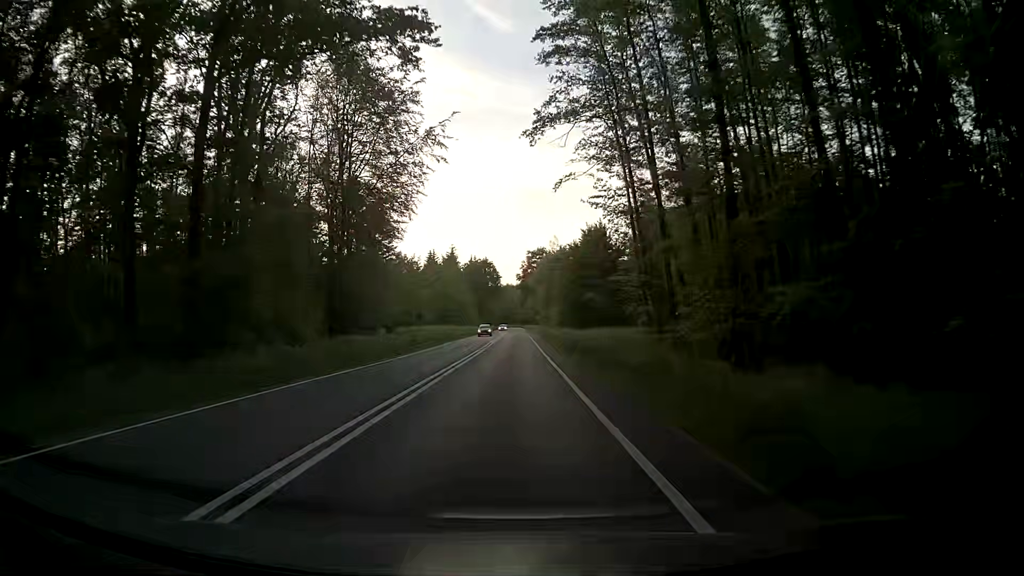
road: primary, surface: asphalt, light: Day
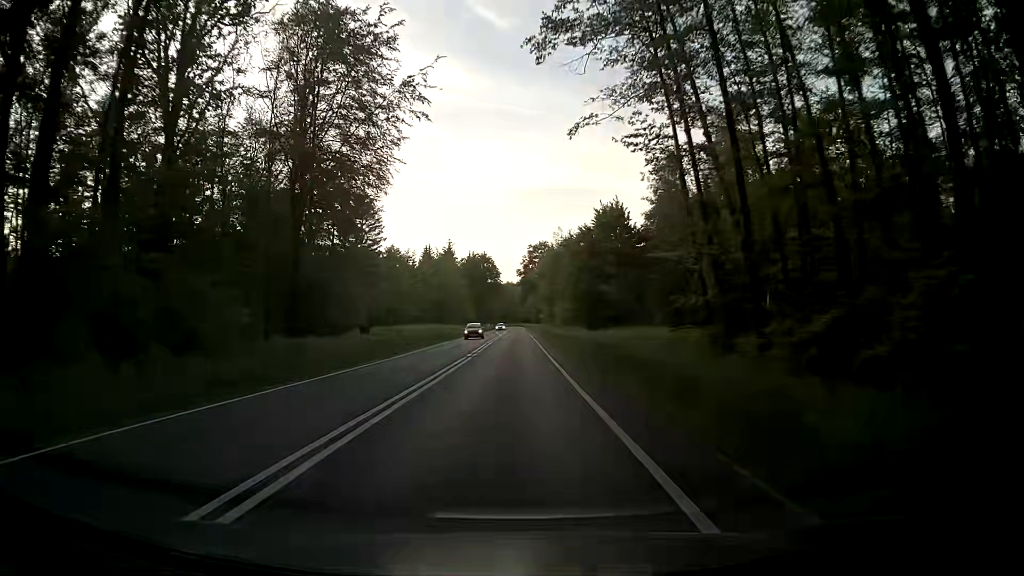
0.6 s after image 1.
(0.0, +11.2) m; 0°
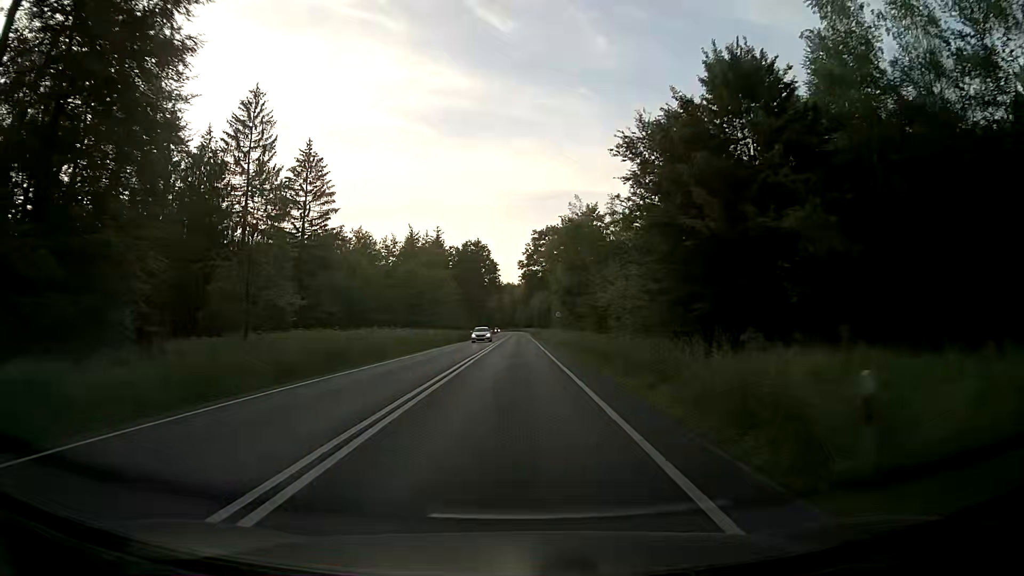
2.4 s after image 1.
(+0.1, +33.7) m; 0°
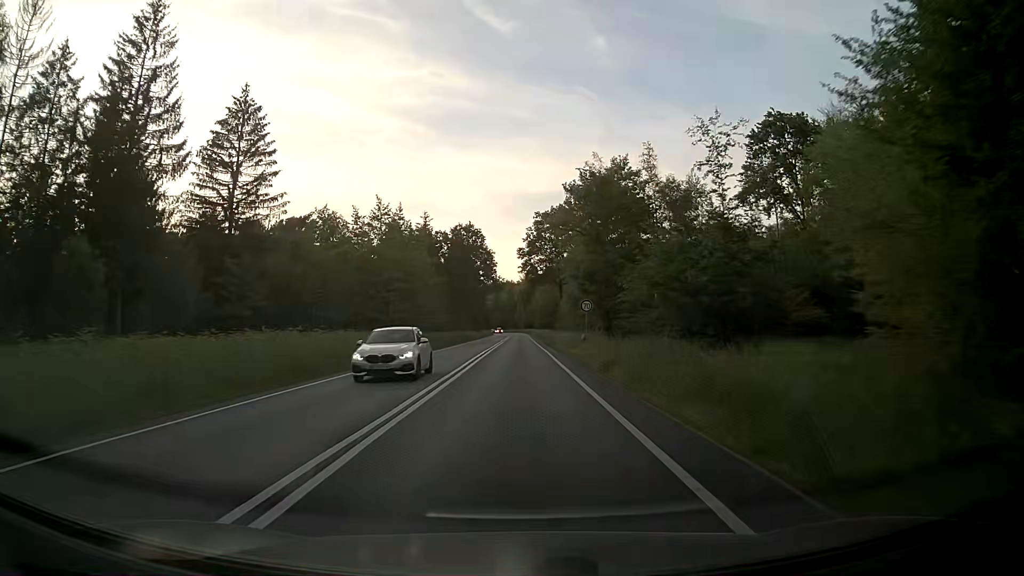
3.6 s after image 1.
(-0.1, +22.5) m; -1°
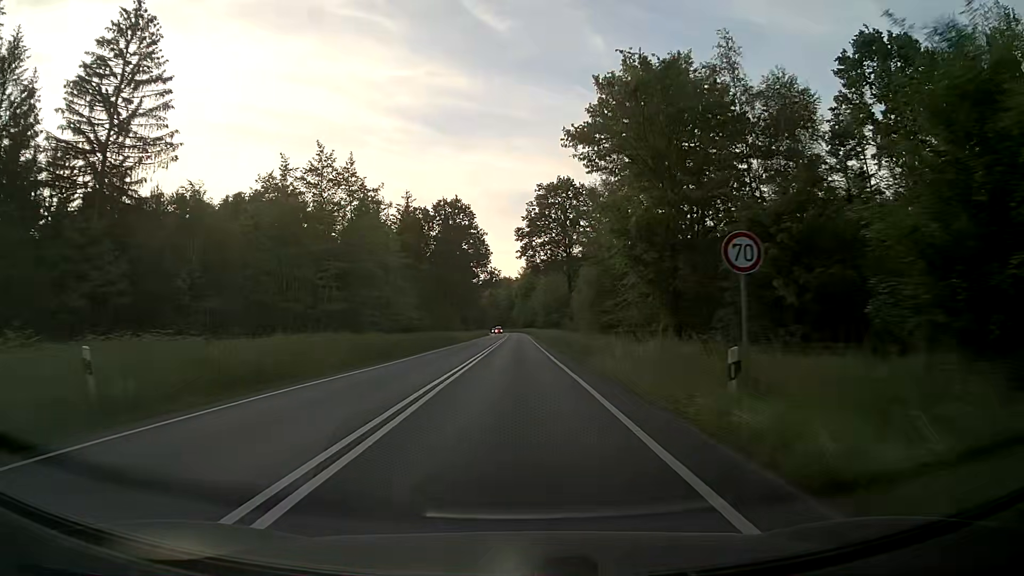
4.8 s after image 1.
(+0.3, +22.5) m; +1°
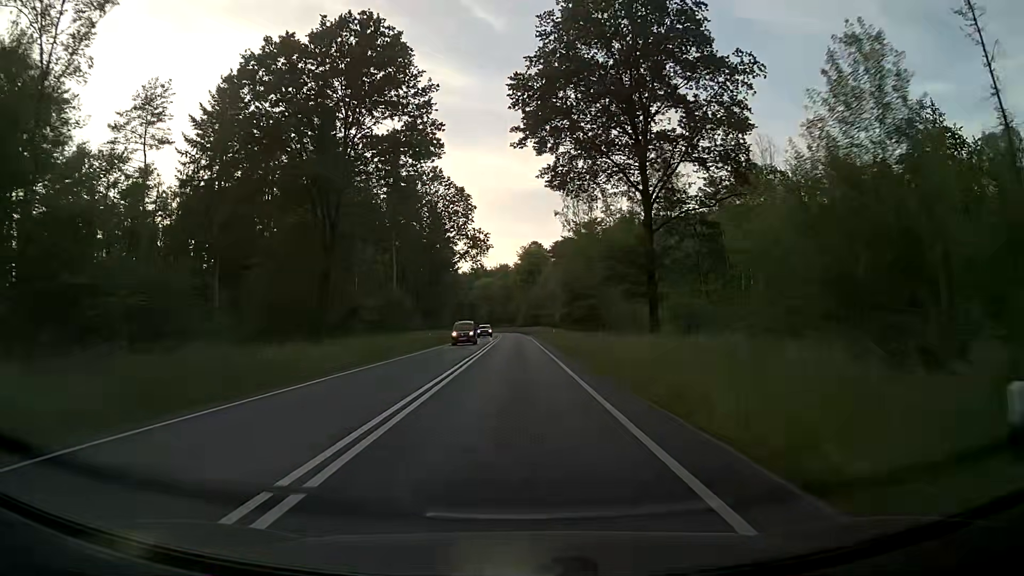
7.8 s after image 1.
(-0.1, +56.3) m; 0°
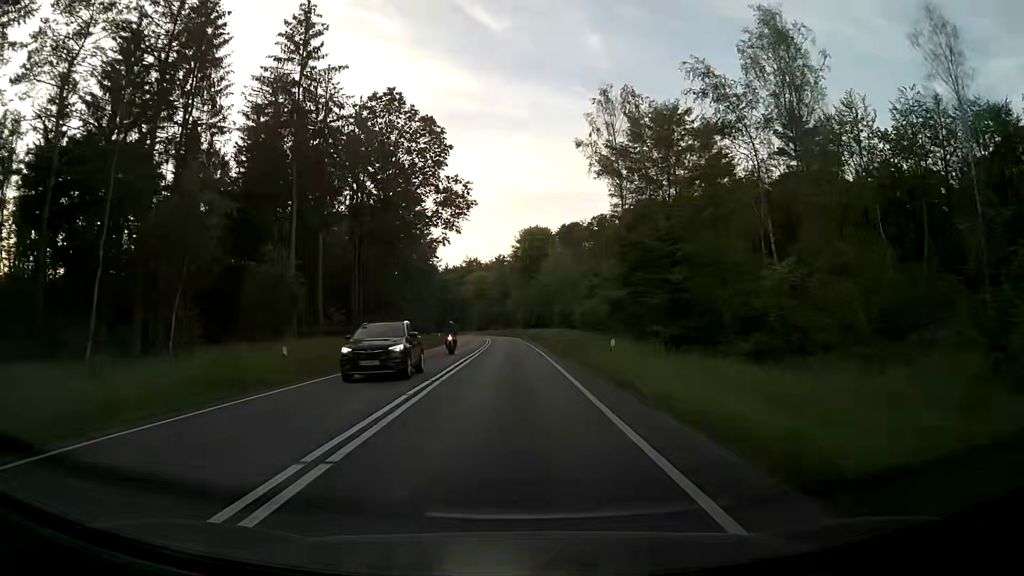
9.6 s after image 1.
(0.0, +33.7) m; 0°
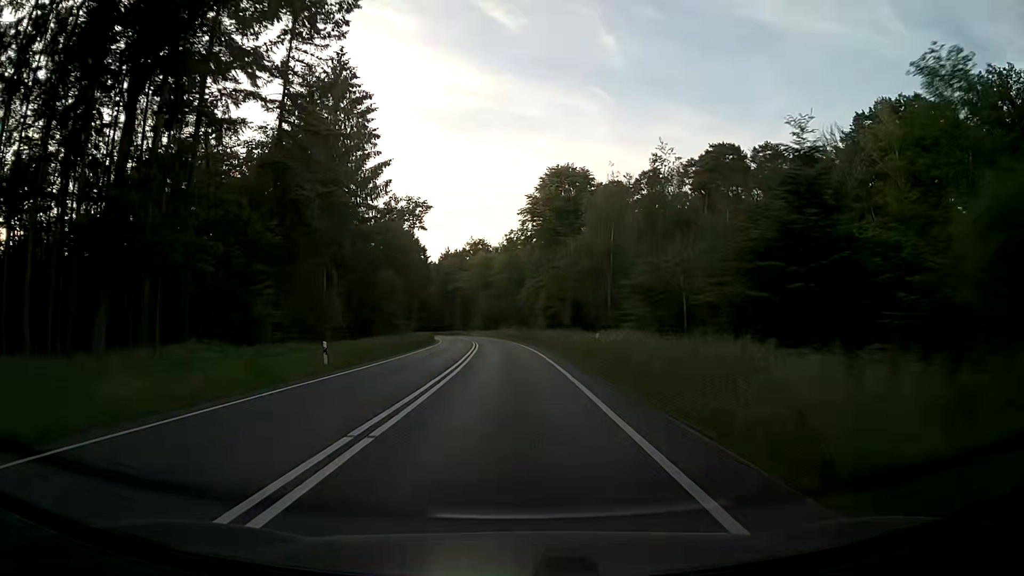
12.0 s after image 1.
(-0.6, +45.0) m; -2°
(0, +10) (0, +20) (0, +30) (-1, +40) (-1, +50) (-2, +60) (-3, +70) (-4, +80) (-5, +90) (-6, +100) m
